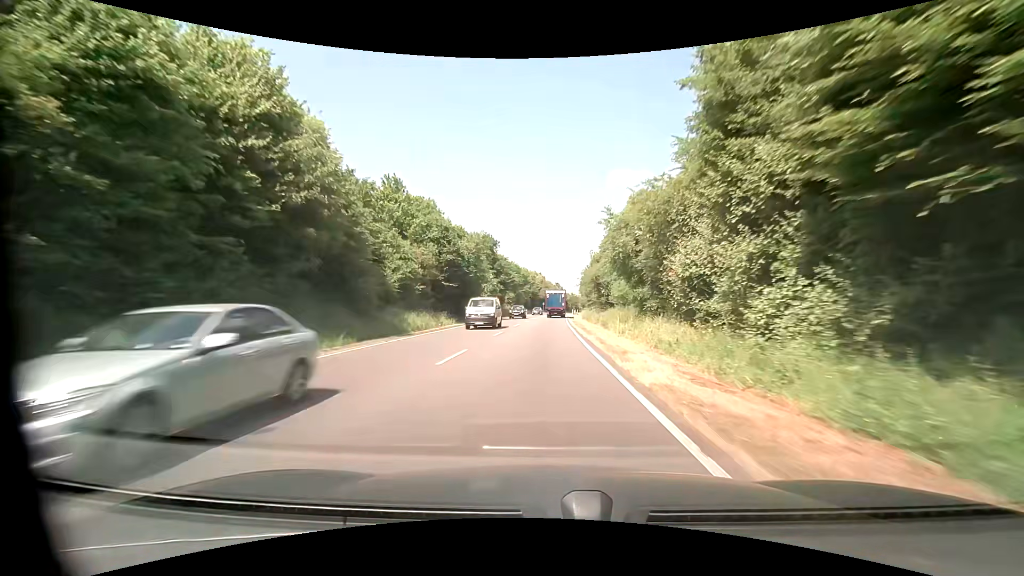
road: primary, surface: asphalt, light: Day
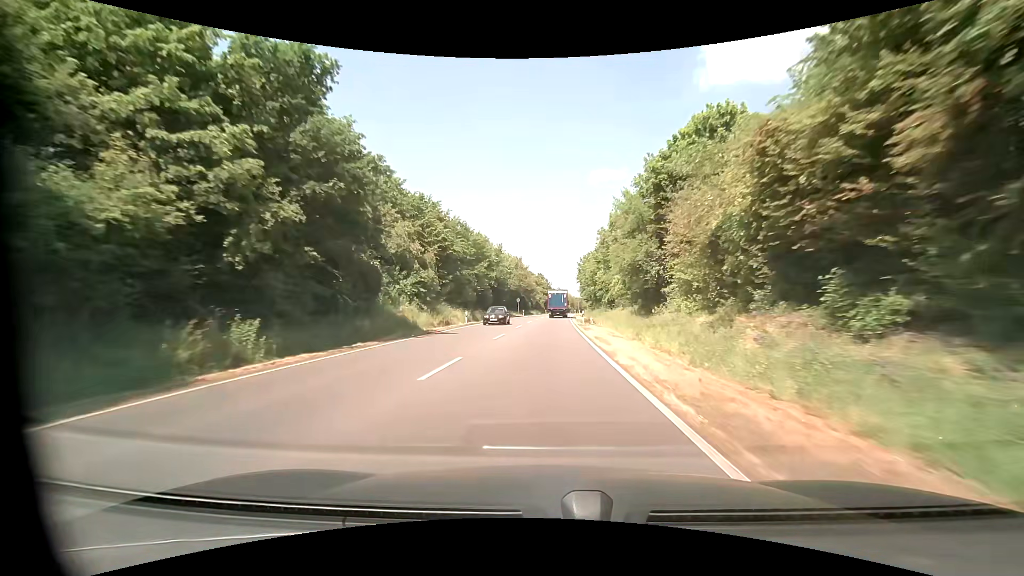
(+1.3, +61.7) m; +2°
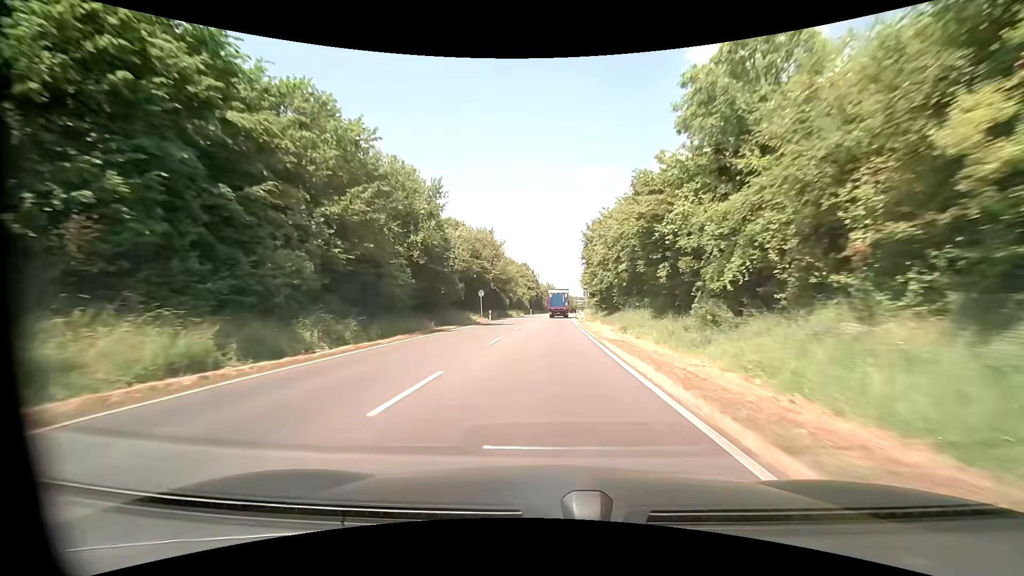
(+0.5, +38.6) m; +2°
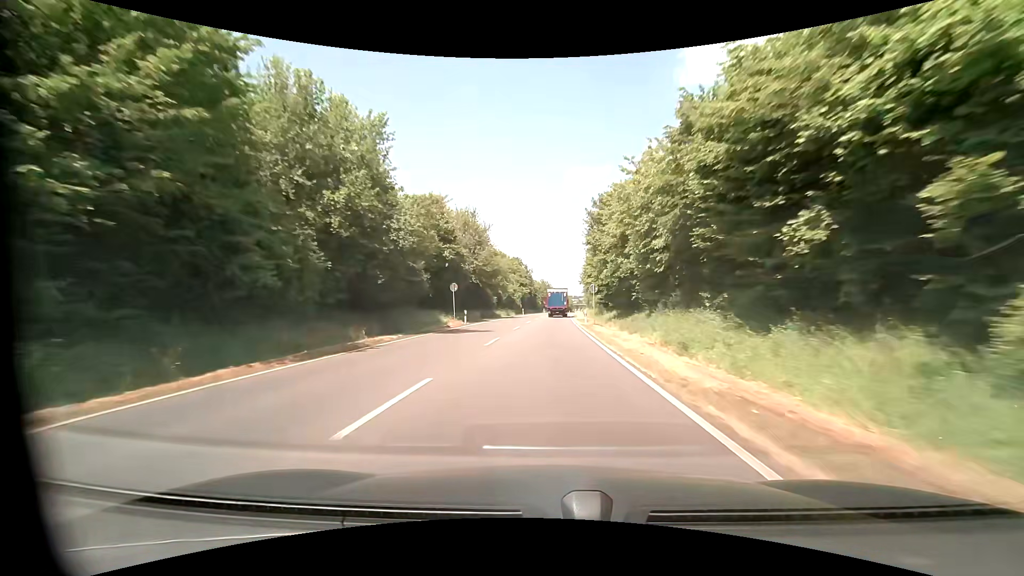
(0.0, +12.9) m; 0°
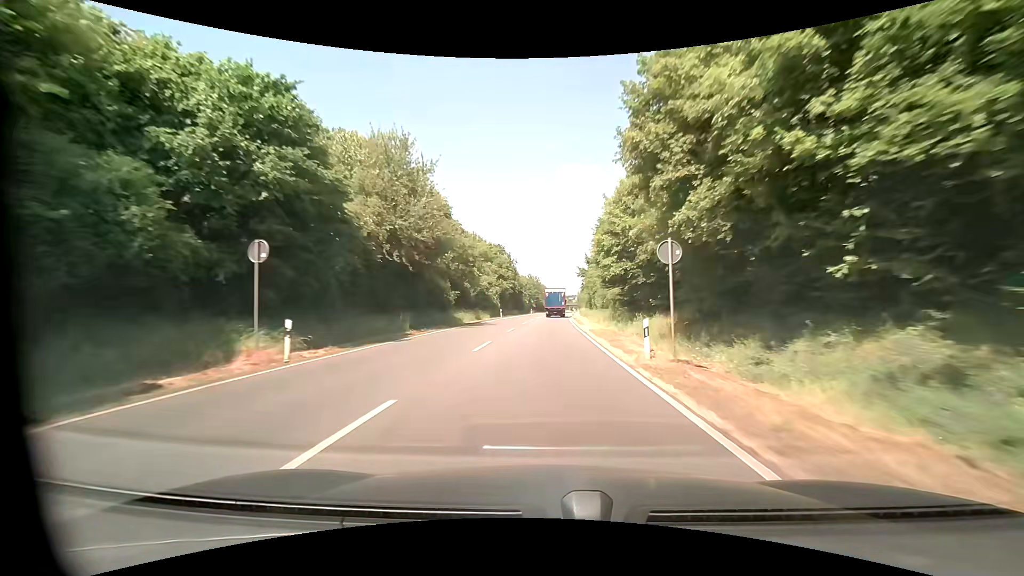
(+0.3, +25.8) m; +1°
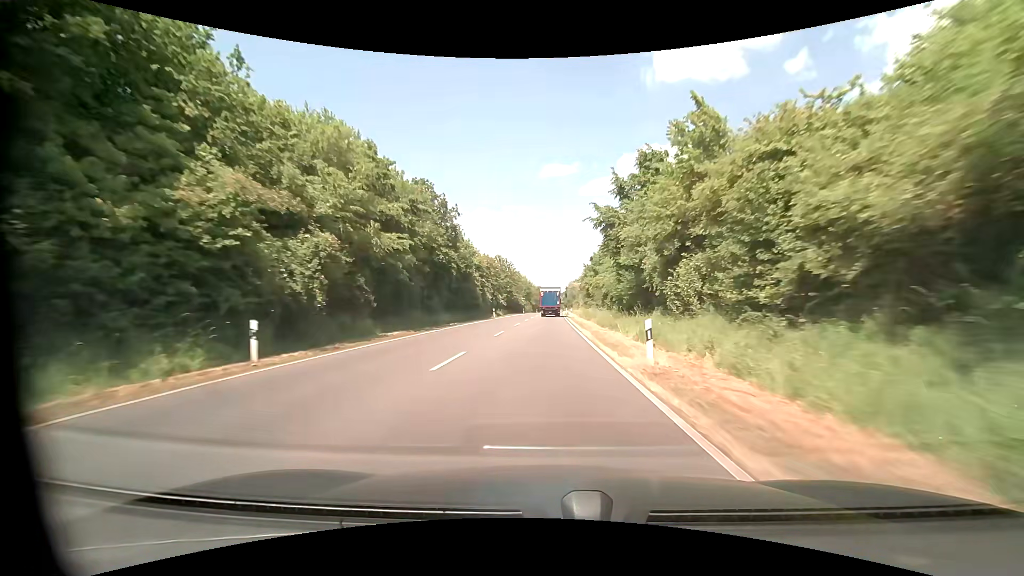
(+1.2, +51.9) m; +2°
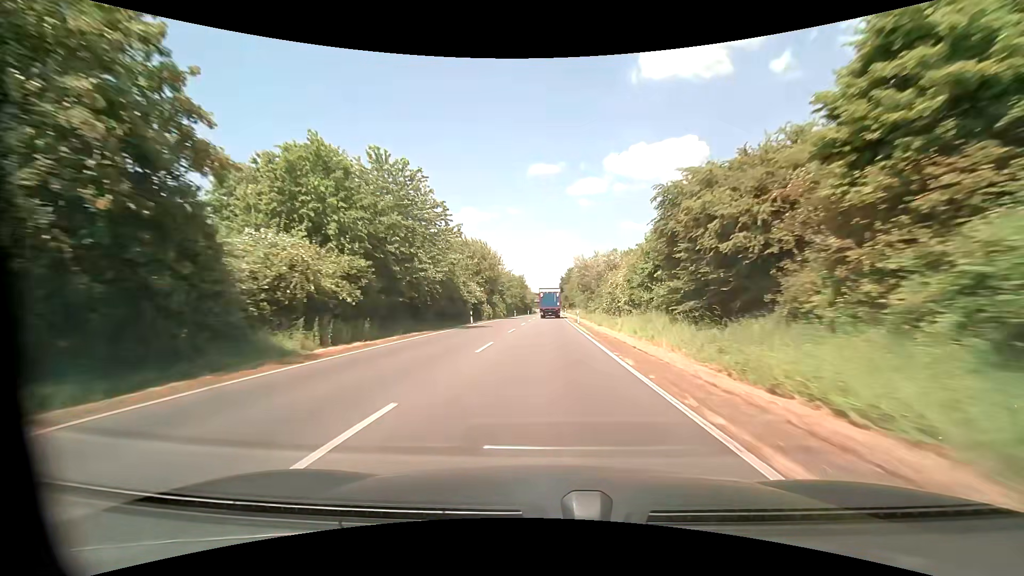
(+0.9, +66.8) m; +1°
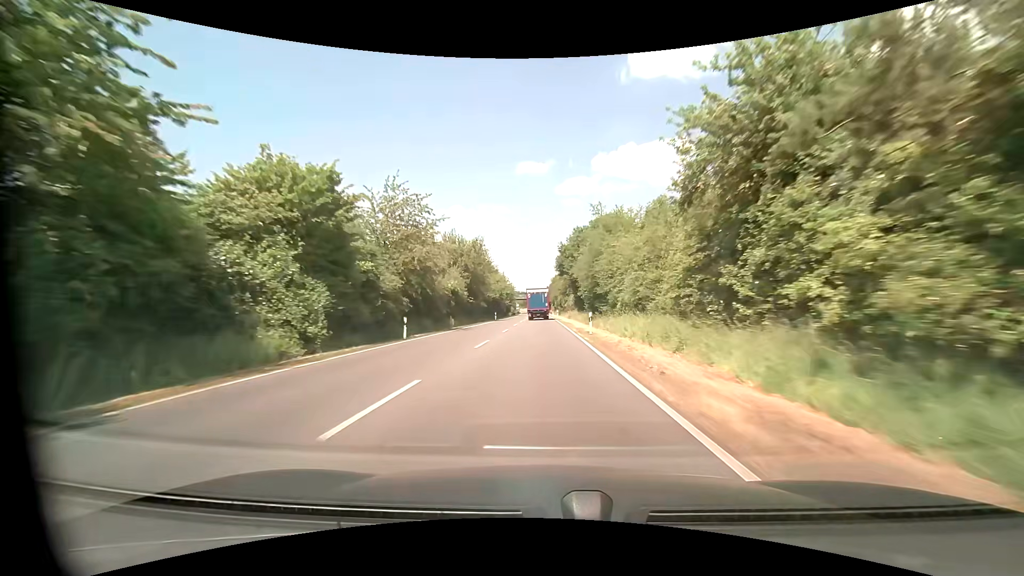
(+1.0, +68.8) m; +1°
(0, +10) (0, +20) (0, +30) (0, +40) (0, +50) (0, +60) (0, +70) (0, +80) (-1, +90) (-1, +100) m
